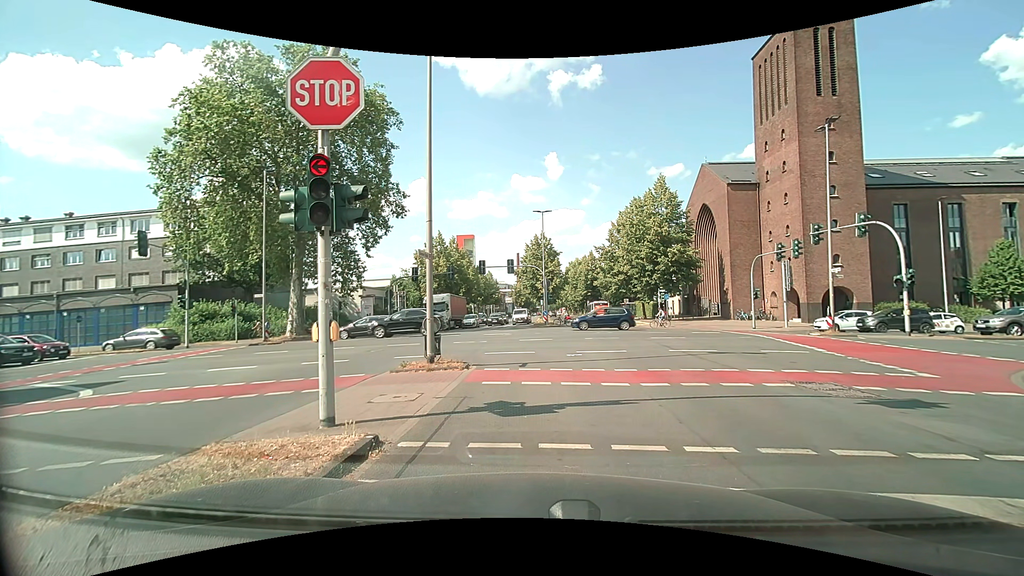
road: secondary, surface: asphalt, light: Day
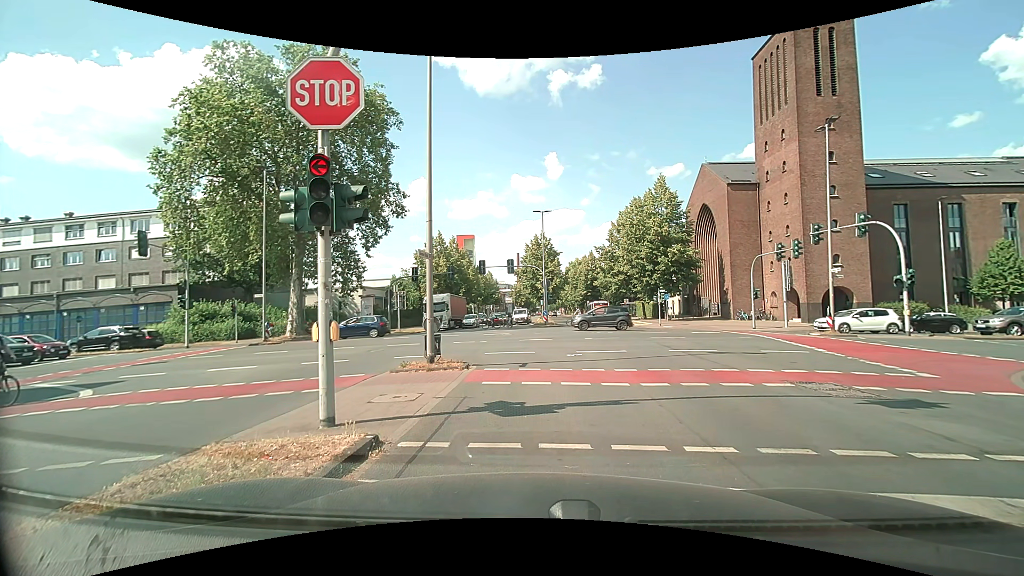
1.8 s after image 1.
(0.0, 0.0) m; 0°
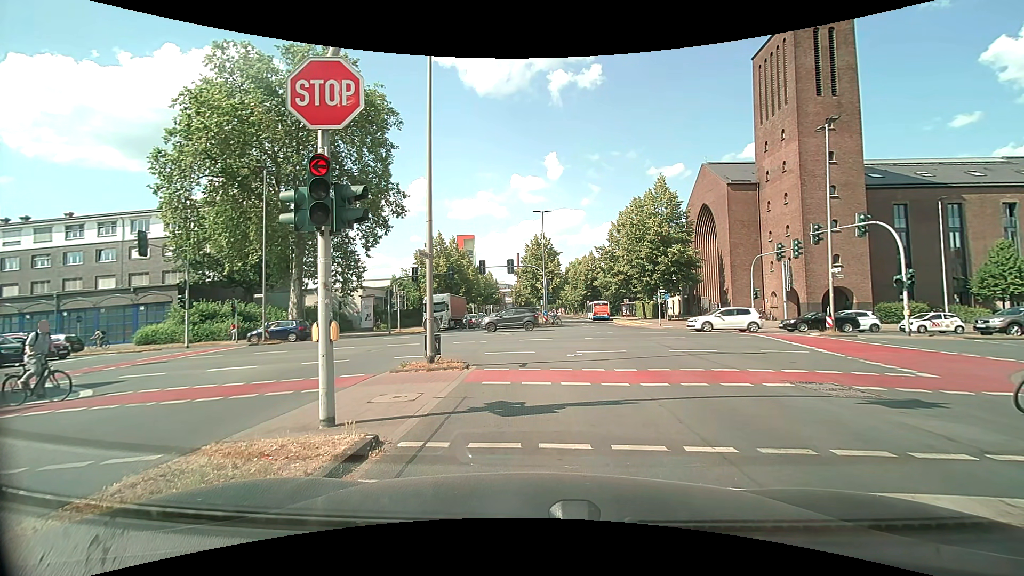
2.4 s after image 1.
(0.0, 0.0) m; 0°
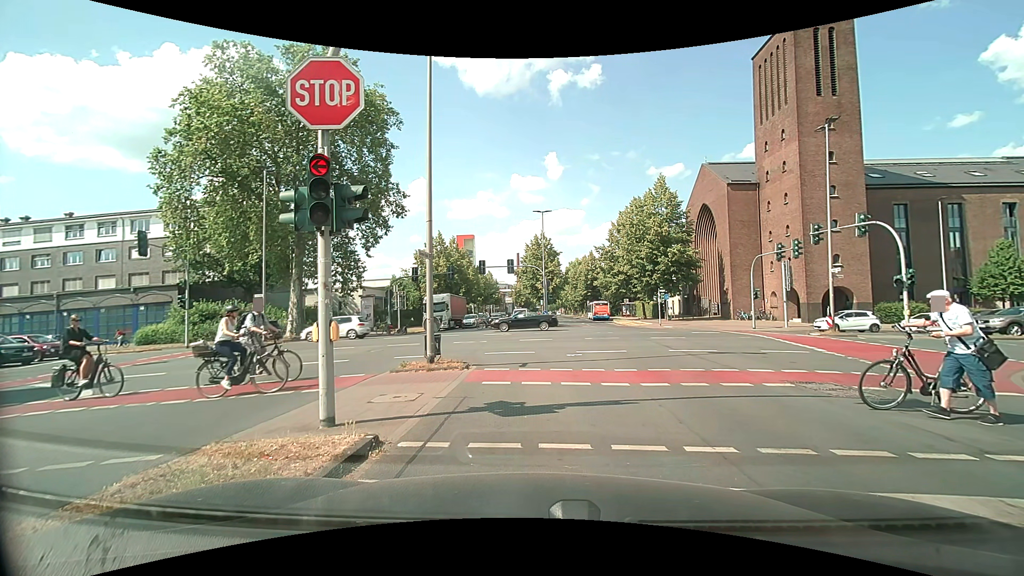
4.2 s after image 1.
(0.0, 0.0) m; 0°
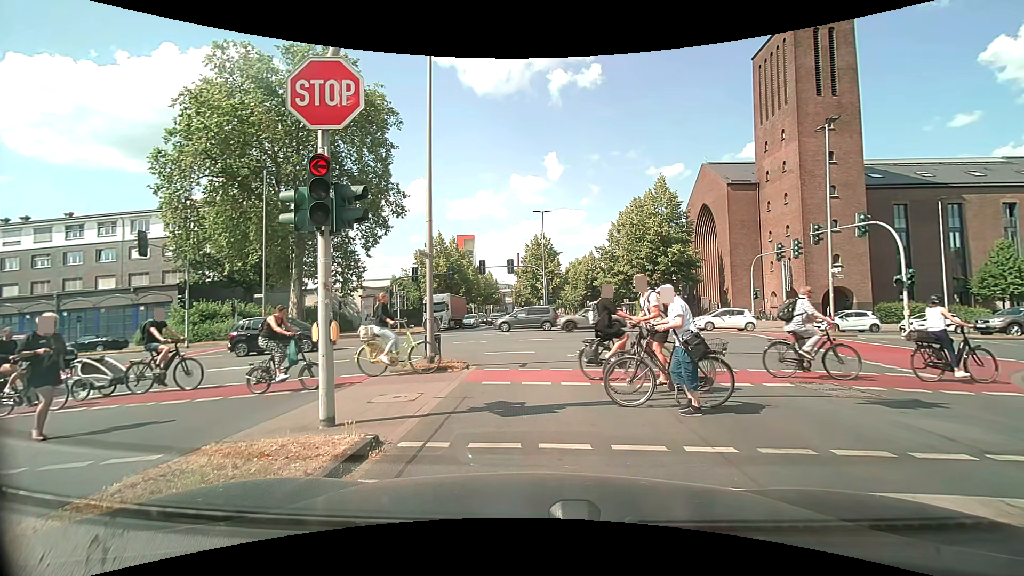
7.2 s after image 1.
(0.0, 0.0) m; 0°
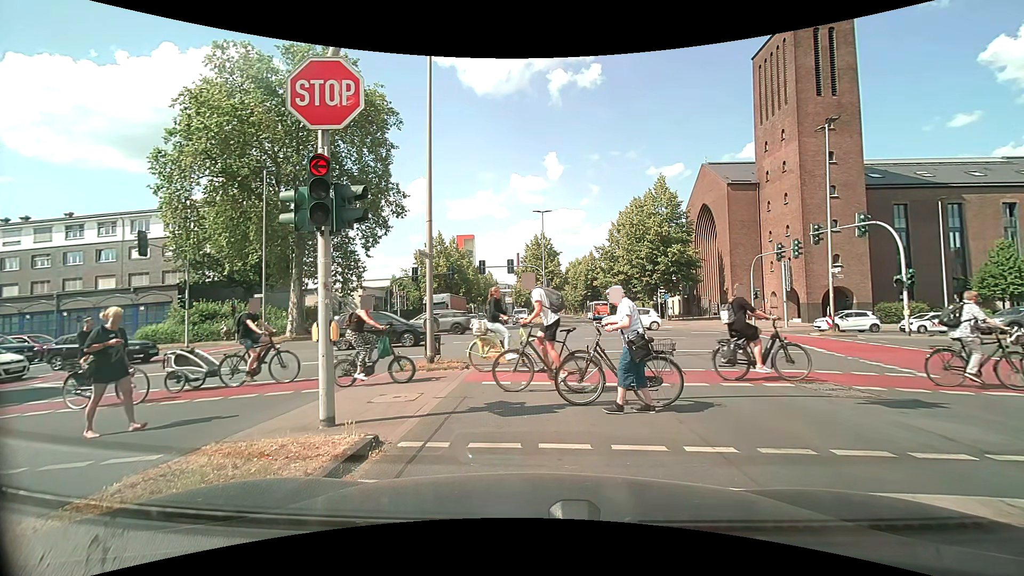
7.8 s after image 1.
(0.0, 0.0) m; 0°
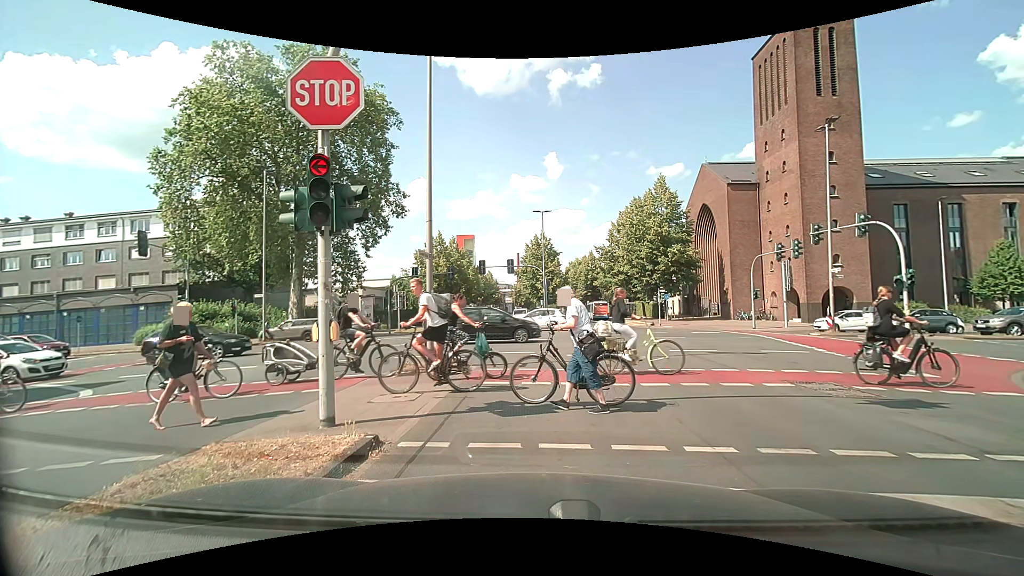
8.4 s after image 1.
(0.0, 0.0) m; 0°
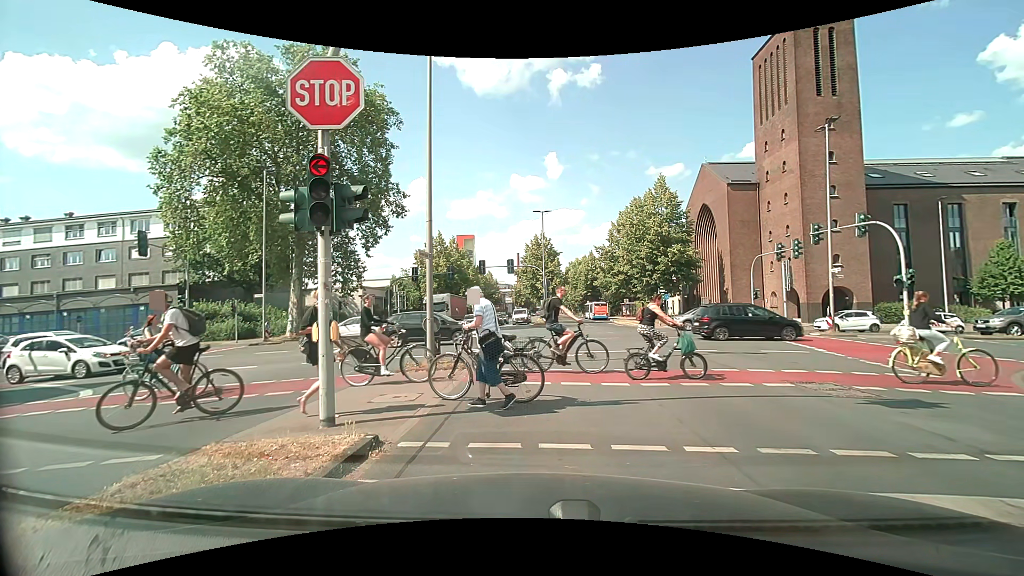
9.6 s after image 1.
(0.0, 0.0) m; 0°
(0, +10) (0, +20) (-3, +29) (-10, +36) (-20, +38) (-30, +38) (-40, +38) (-50, +39) (-60, +39) (-70, +39) m
